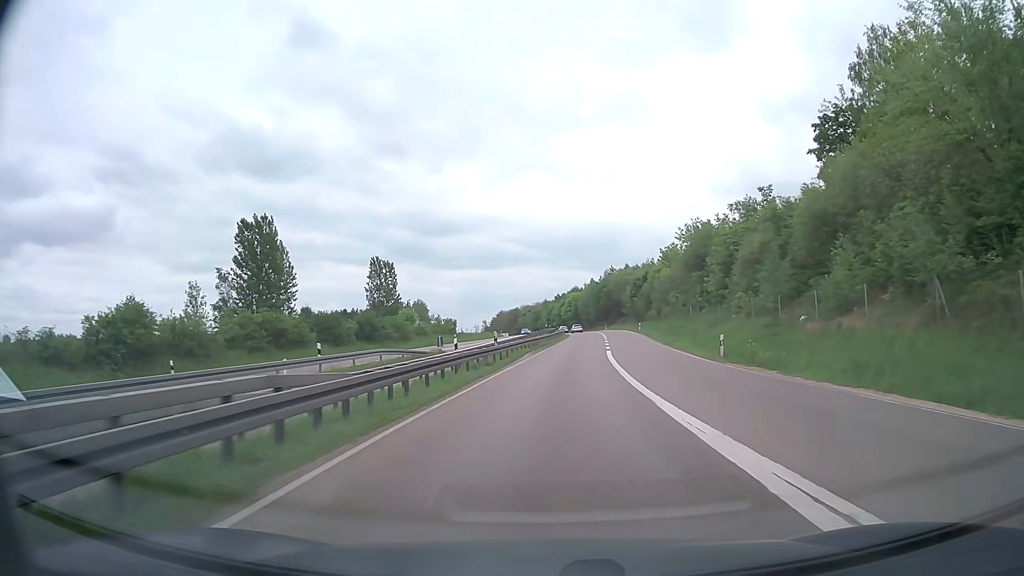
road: trunk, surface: asphalt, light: Day
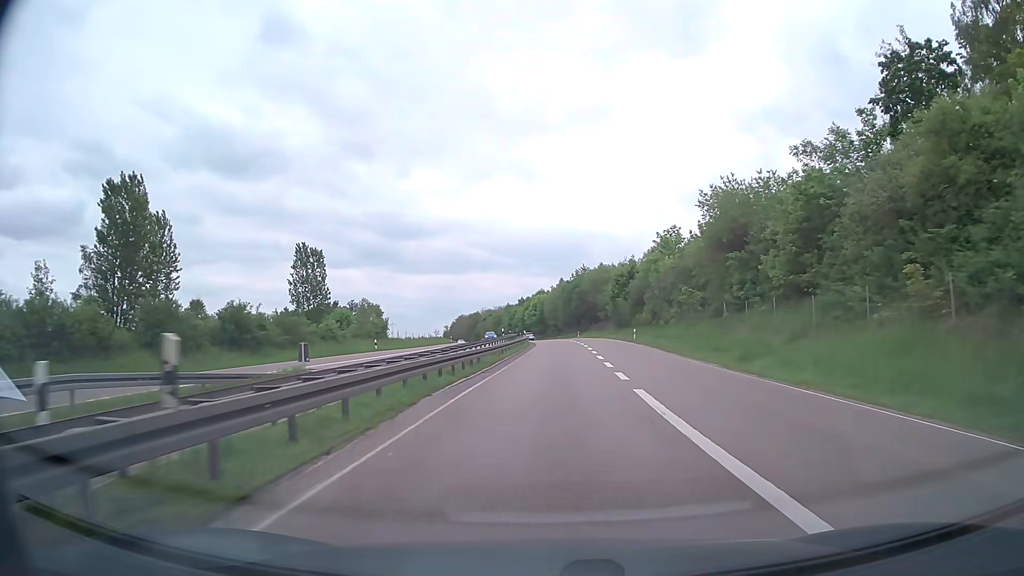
(+0.6, +22.6) m; +3°
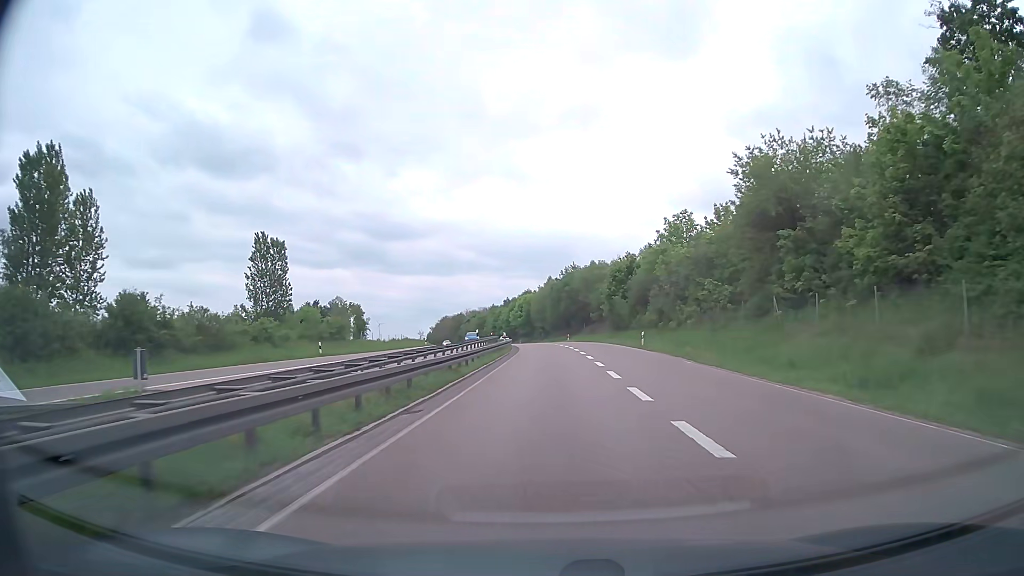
(+0.1, +11.3) m; +1°
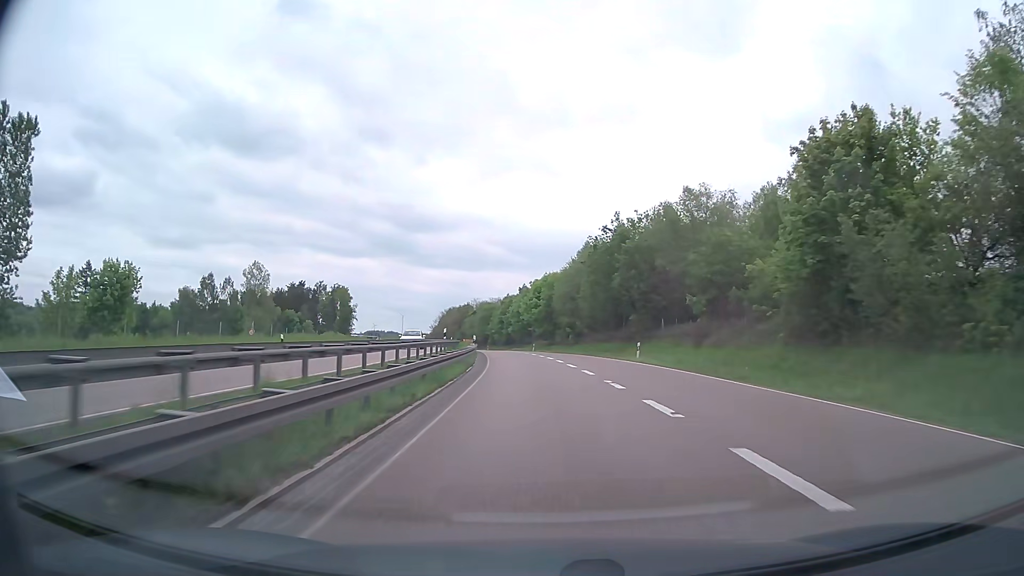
(-0.3, +56.4) m; -2°
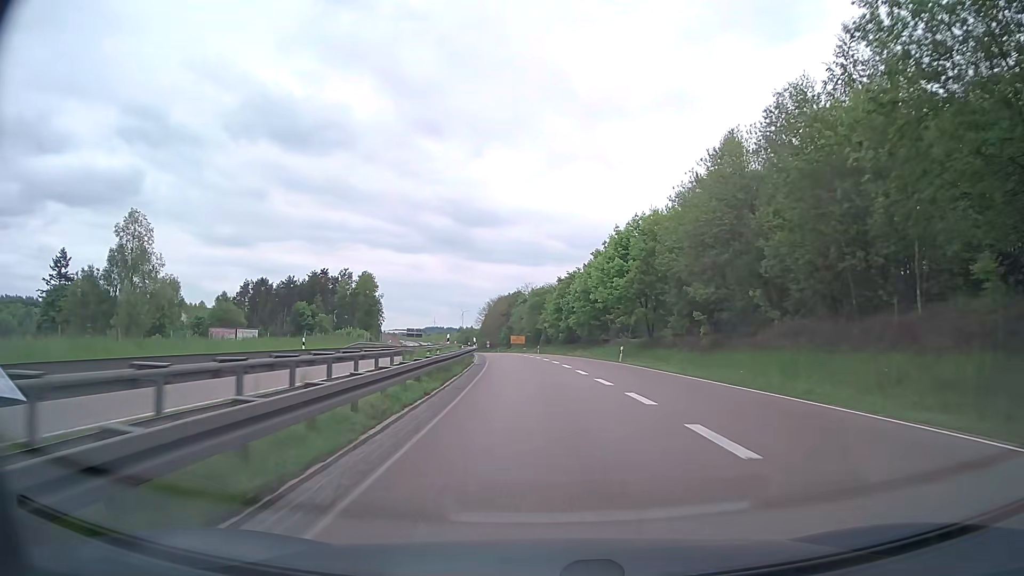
(-2.1, +45.2) m; -5°
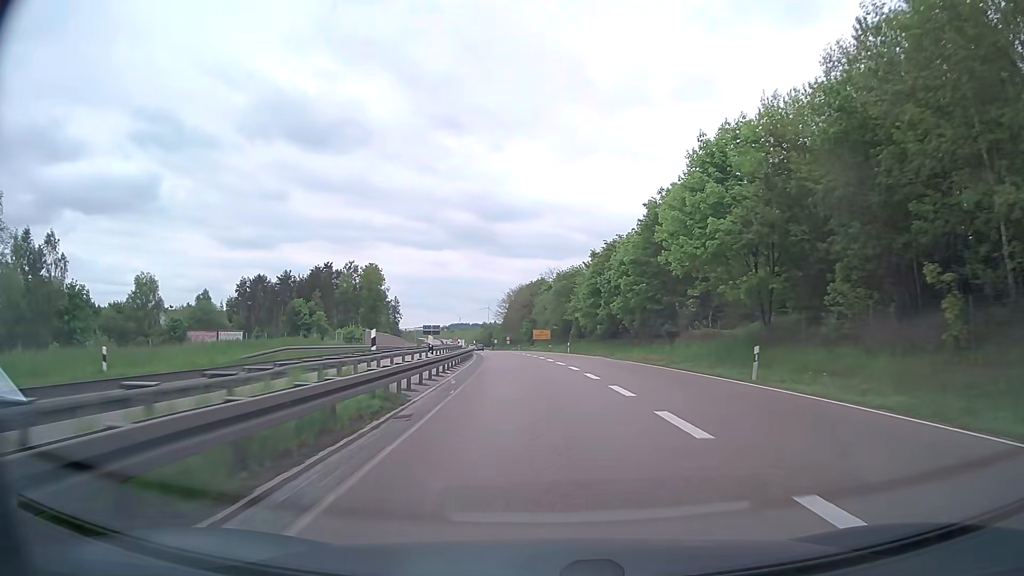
(-0.5, +22.8) m; -2°
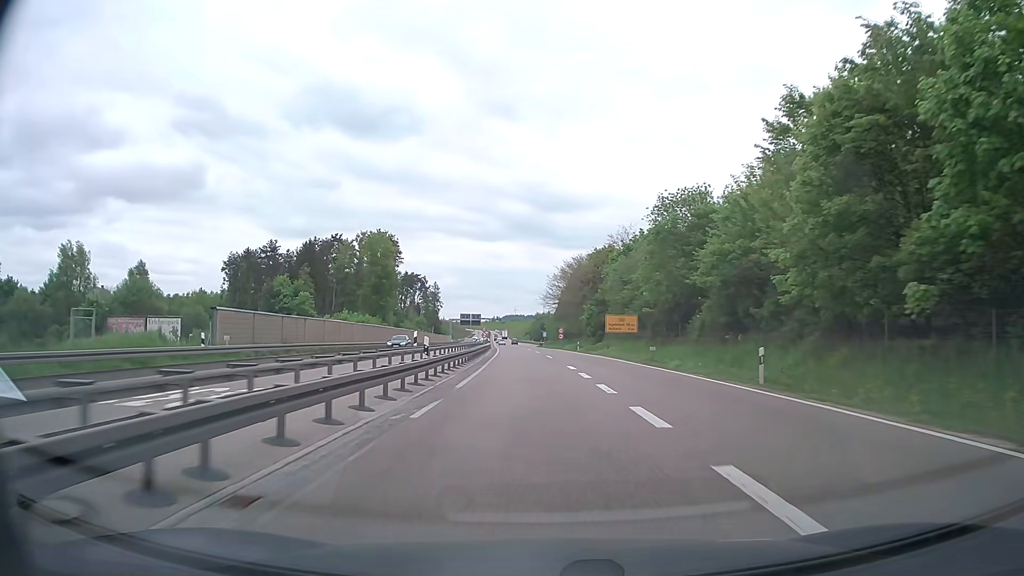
(-1.9, +46.5) m; -5°
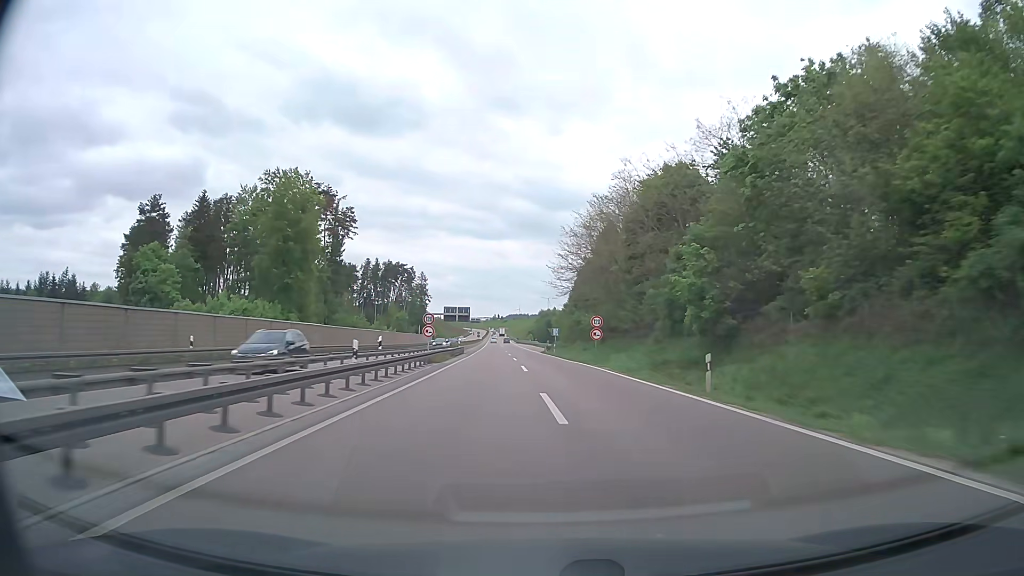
(-0.7, +51.5) m; 0°
(0, +10) (0, +20) (0, +30) (0, +40) (-1, +50) (-1, +60) (-1, +70) (-2, +80) (-2, +90) (-3, +100) m
